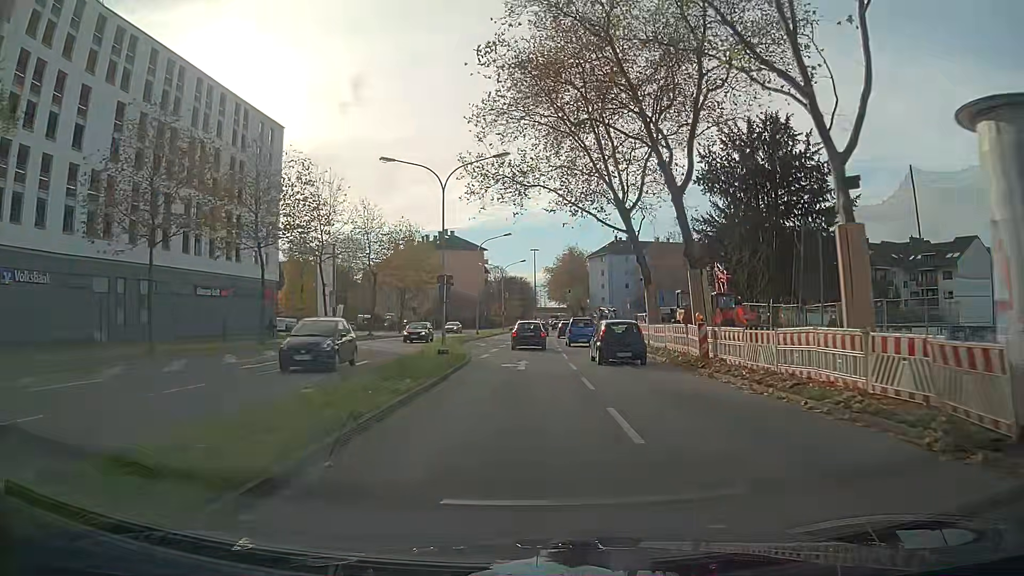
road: secondary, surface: asphalt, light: Day
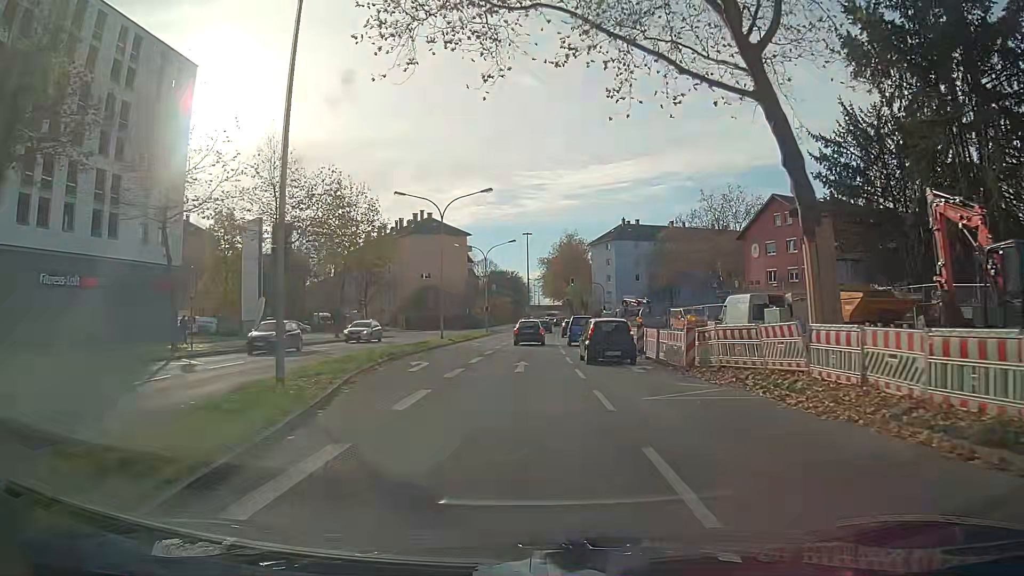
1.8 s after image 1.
(+0.2, +21.9) m; +1°
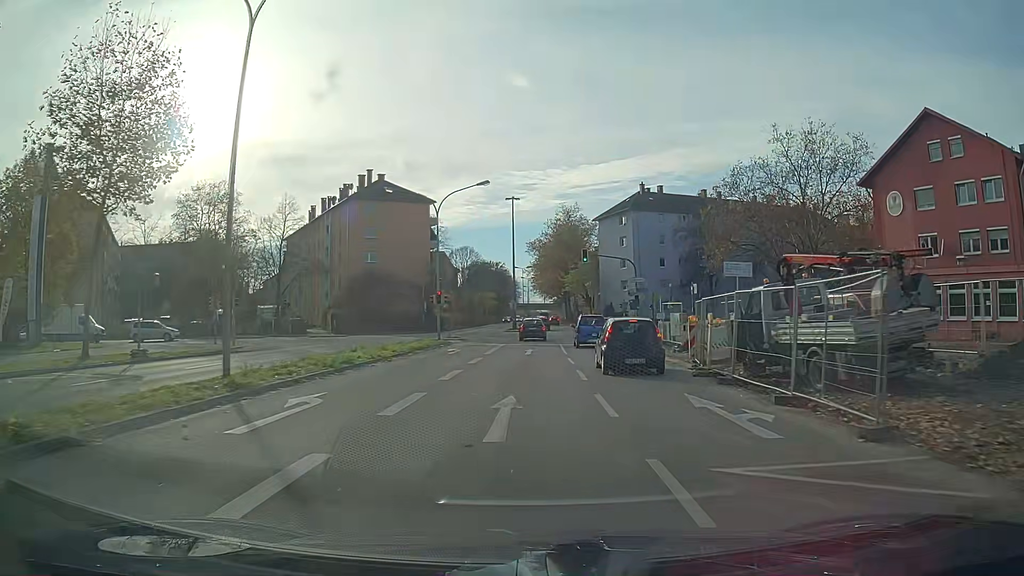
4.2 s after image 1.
(+0.3, +30.8) m; +1°
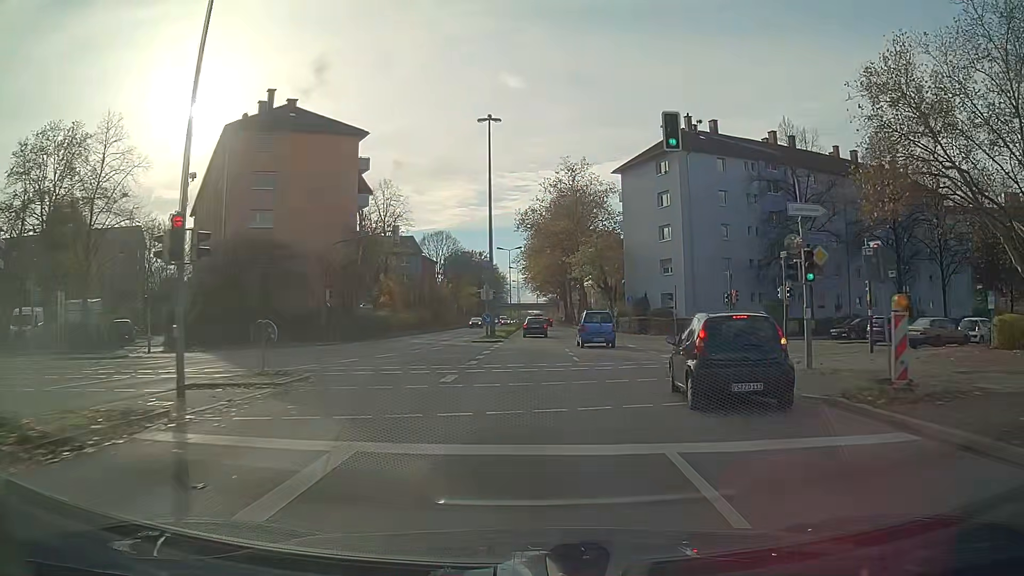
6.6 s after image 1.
(+0.2, +31.1) m; +1°
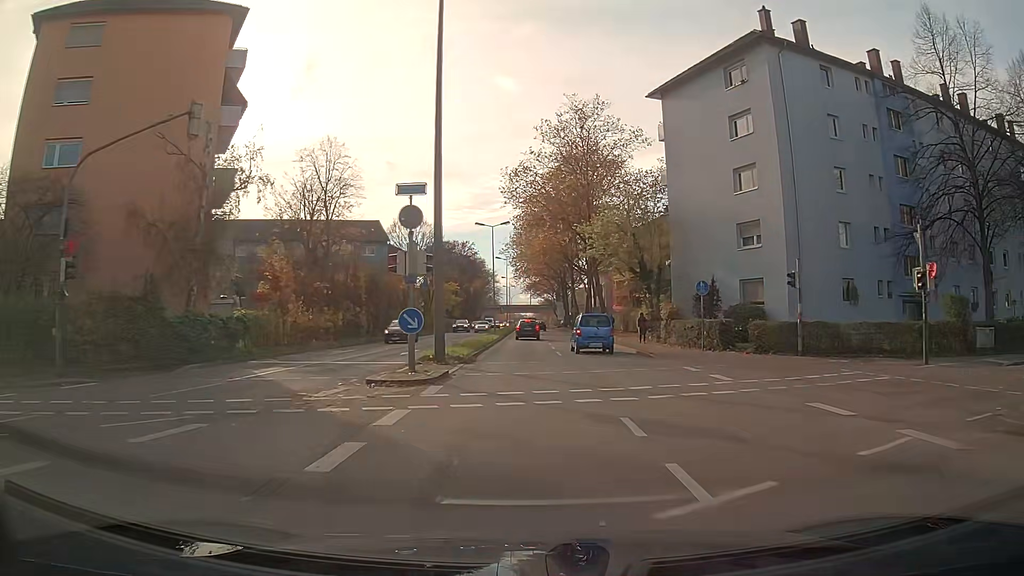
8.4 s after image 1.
(+0.1, +22.8) m; +1°
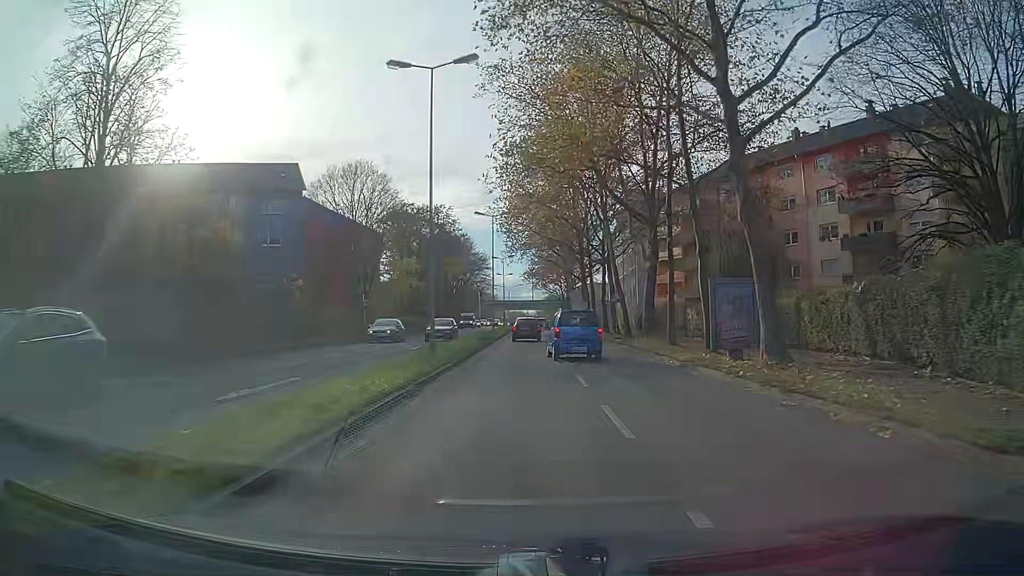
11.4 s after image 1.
(+0.1, +37.1) m; +1°
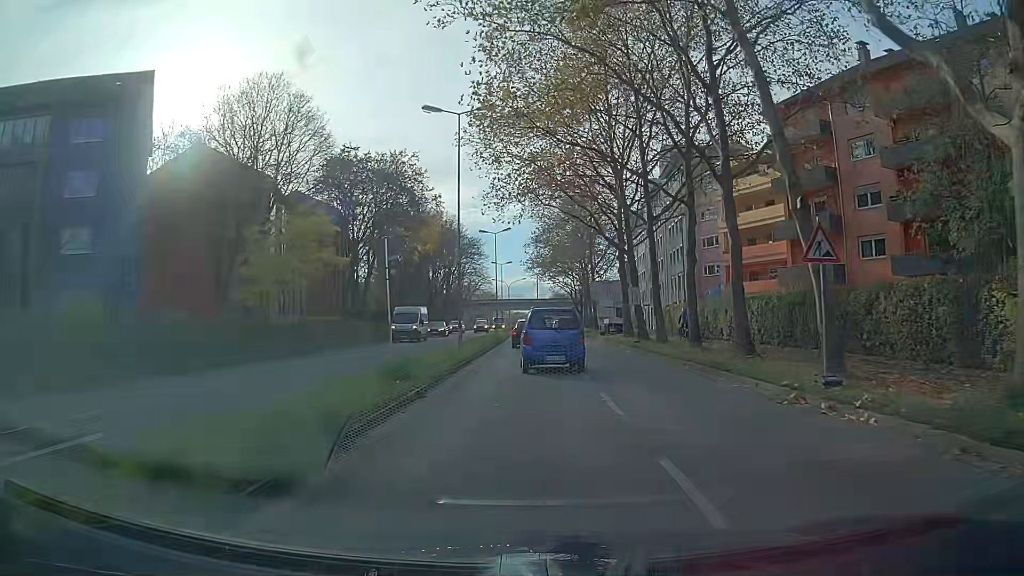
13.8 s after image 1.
(-0.5, +28.0) m; -1°
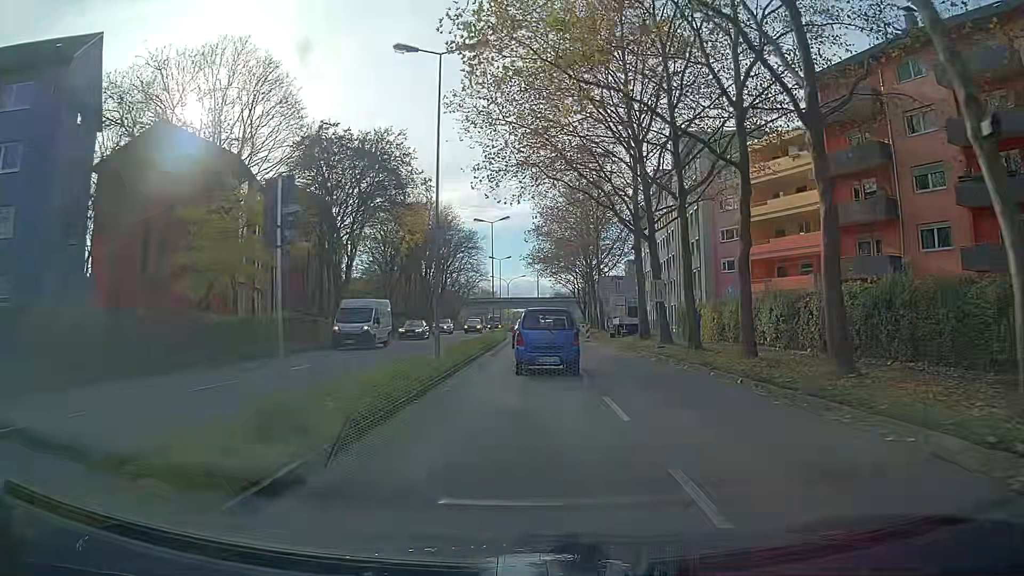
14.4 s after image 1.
(0.0, +6.4) m; 0°
(0, +10) (0, +20) (0, +30) (0, +40) (0, +50) (+1, +60) (+2, +70) (+3, +80) (+4, +90) (+4, +100) m
